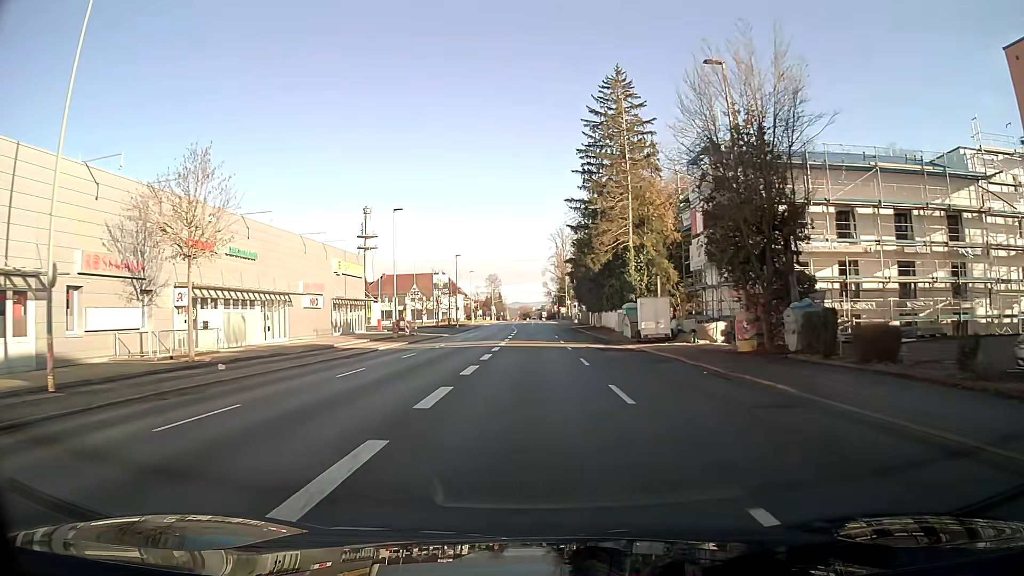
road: tertiary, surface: asphalt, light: Day
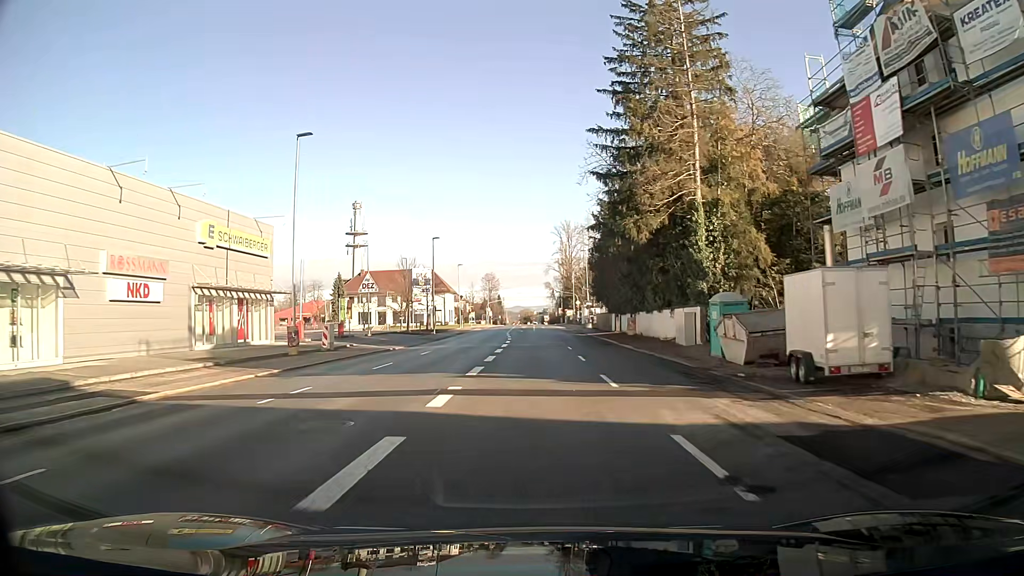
(0.0, +23.6) m; 0°
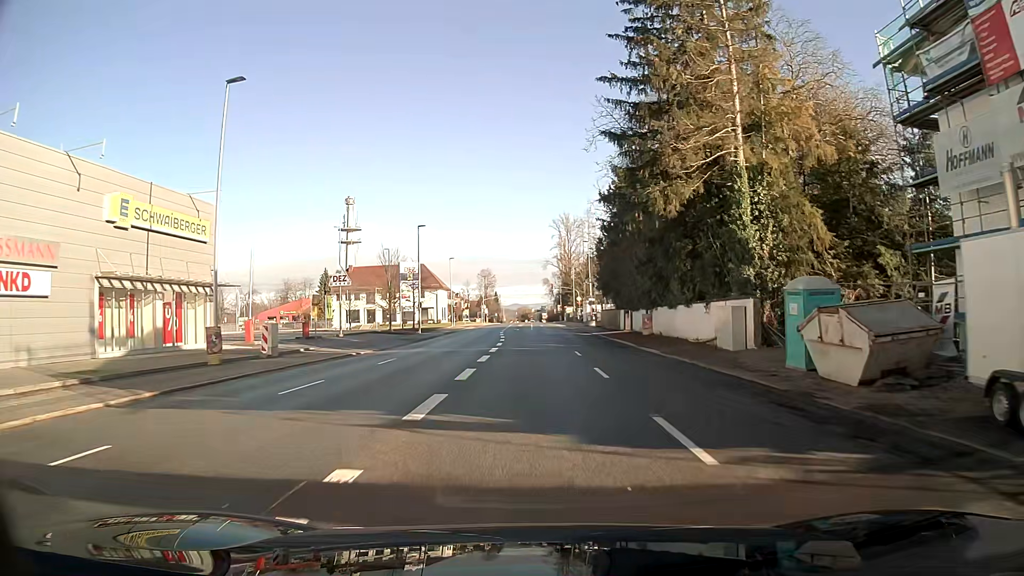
(0.0, +7.8) m; 0°
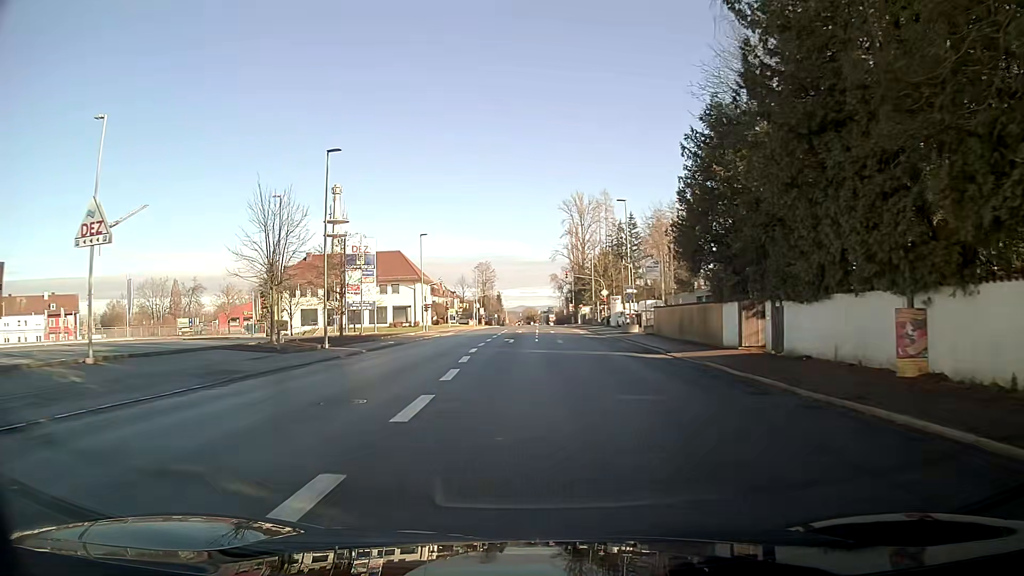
(-0.1, +30.2) m; -1°
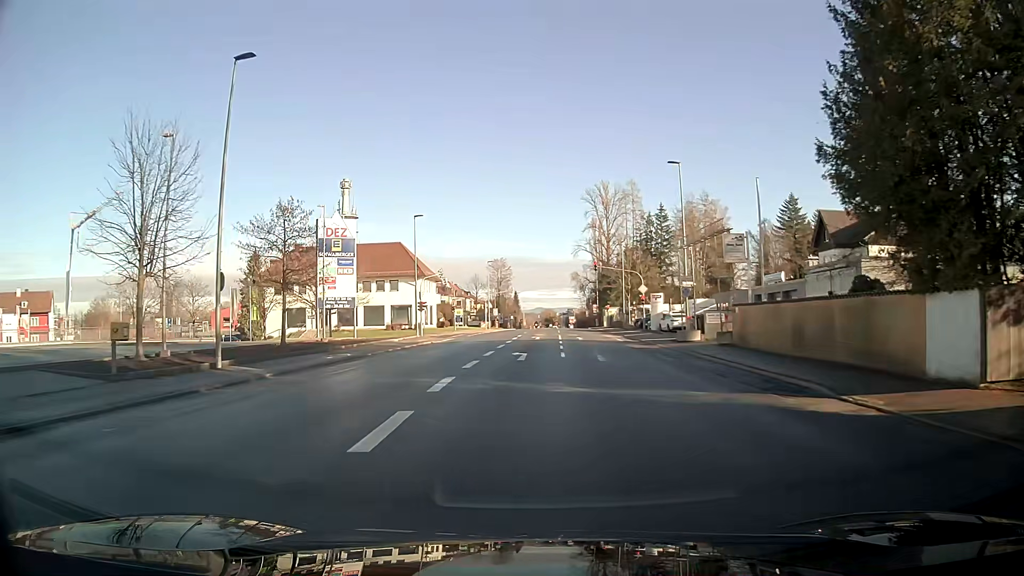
(-0.2, +13.9) m; -1°
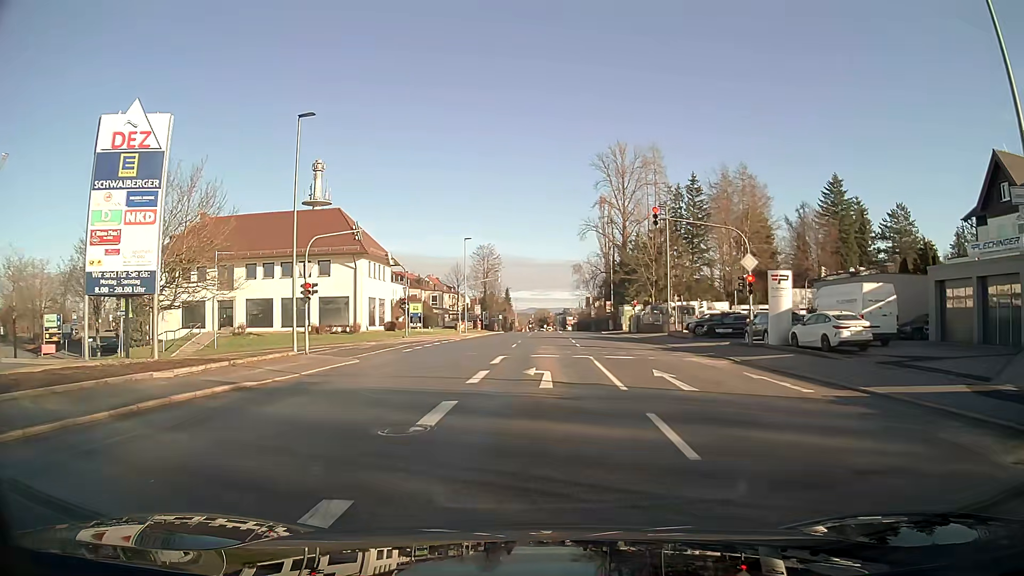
(-0.1, +28.8) m; +1°
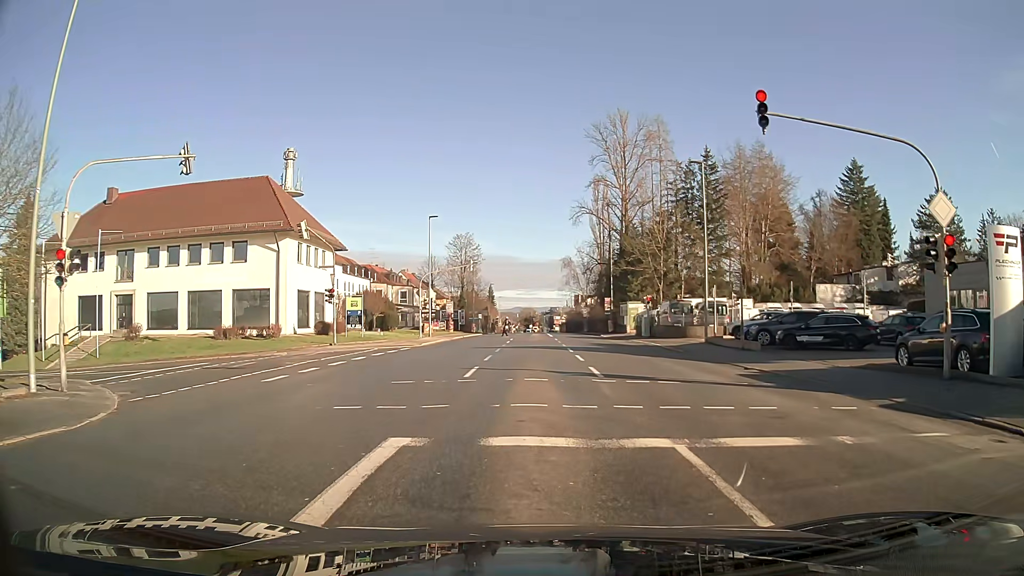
(+0.1, +15.3) m; 0°
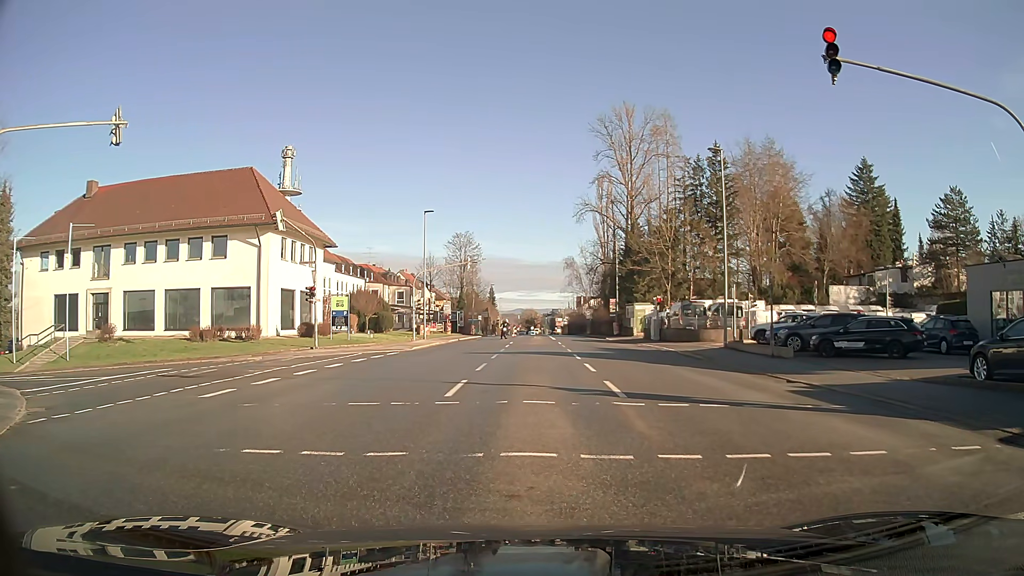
(0.0, +3.4) m; 0°
(0, +10) (0, +20) (-7, +26) (-17, +27) (-27, +27) (-37, +27) (-47, +26) (-53, +33) (-53, +43) (-53, +53) m
